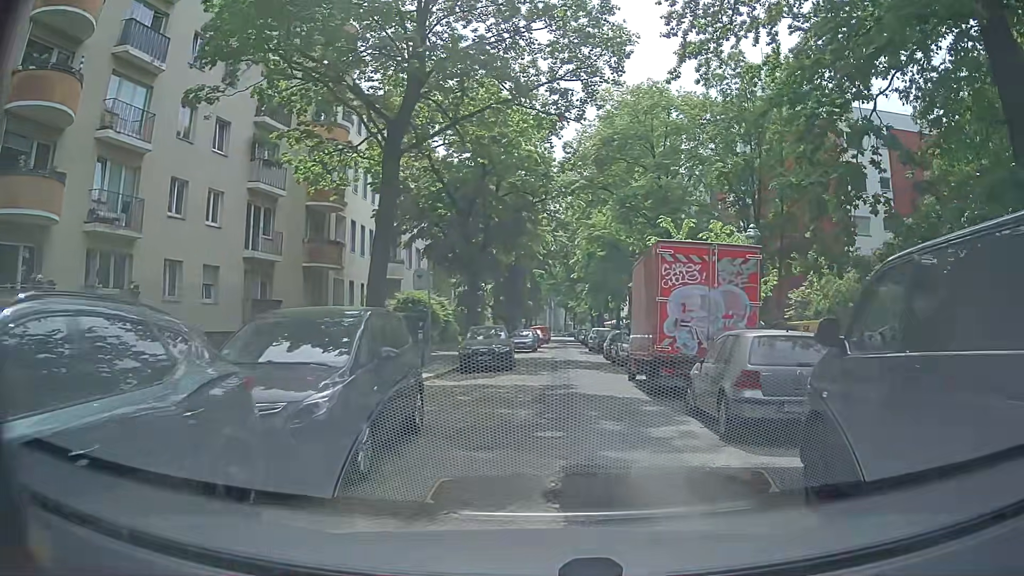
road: residential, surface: asphalt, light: Day
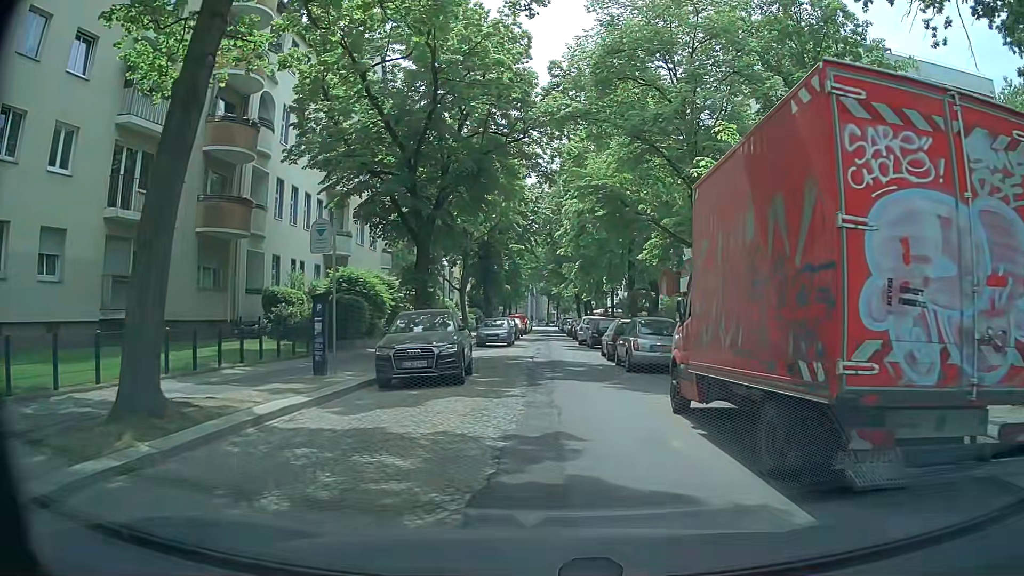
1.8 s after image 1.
(+0.2, +9.4) m; +1°
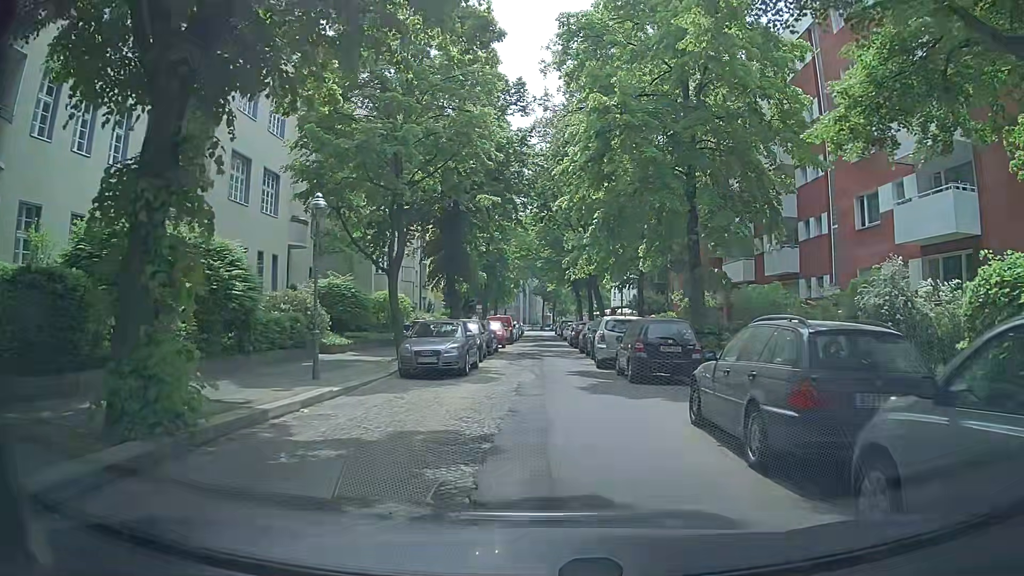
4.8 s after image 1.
(+0.5, +17.2) m; +1°
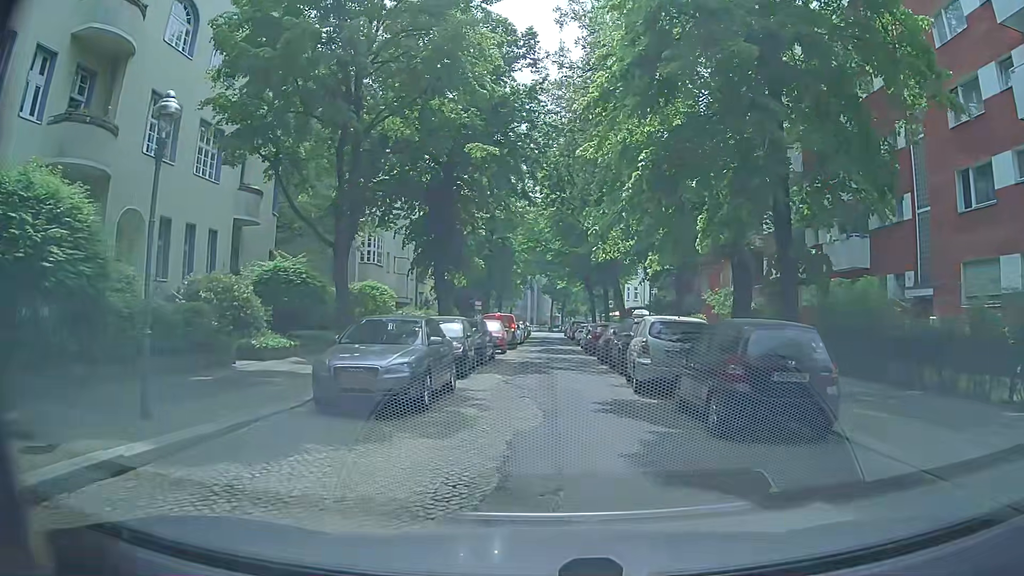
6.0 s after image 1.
(+0.1, +7.1) m; -1°
